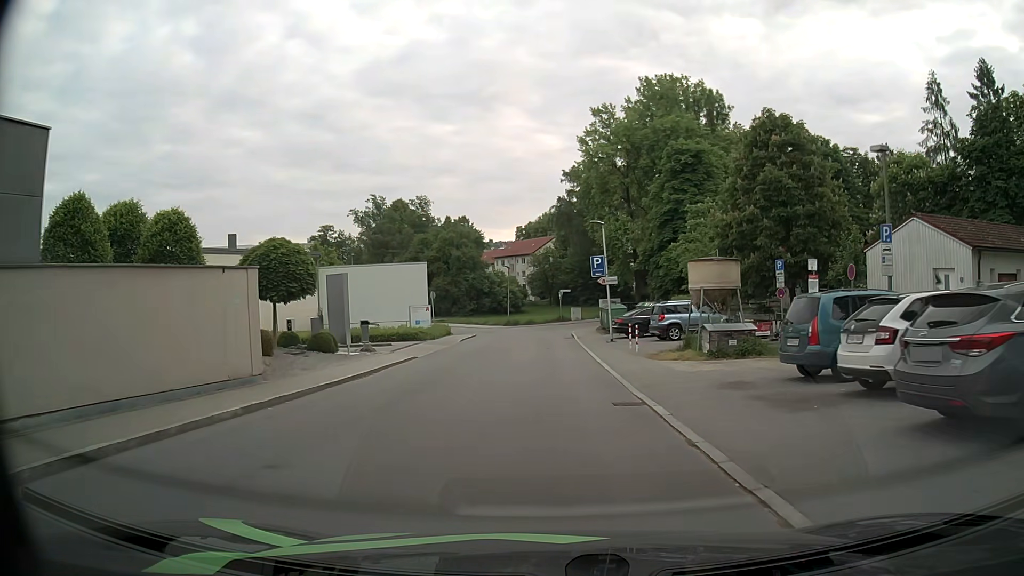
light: Day
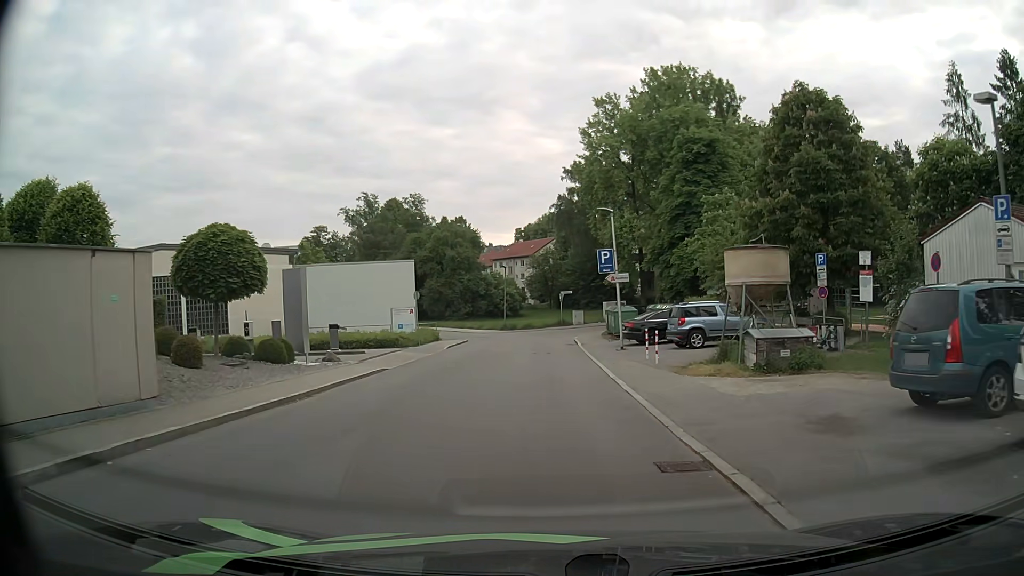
(0.0, +4.5) m; 0°
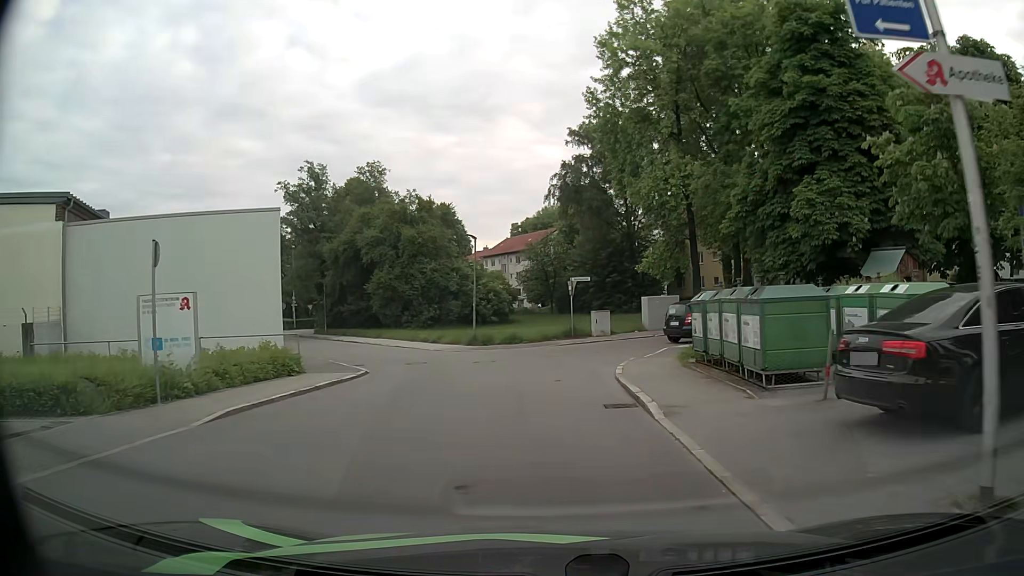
(+0.1, +22.4) m; 0°
